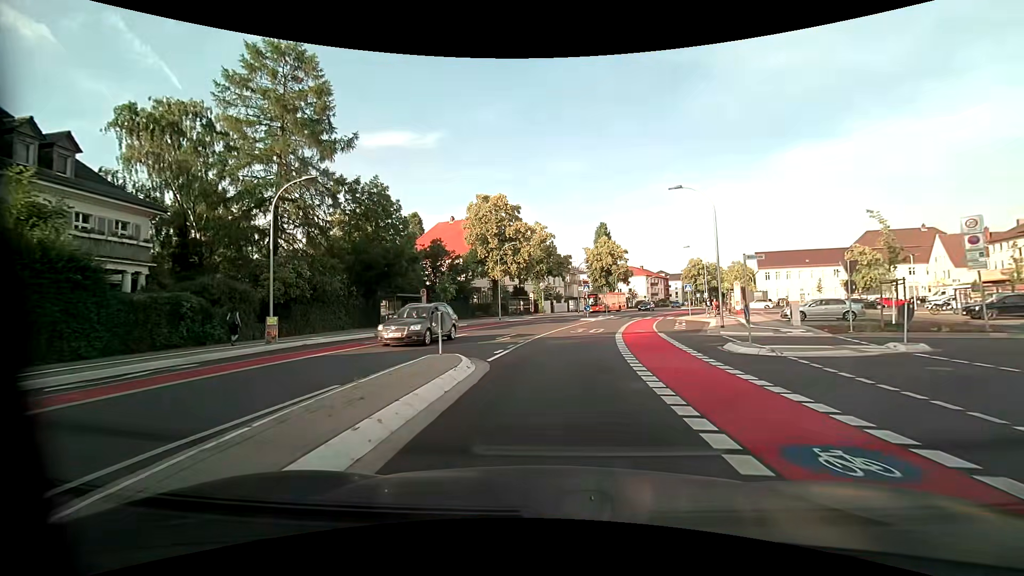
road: unclassified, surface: asphalt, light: Day
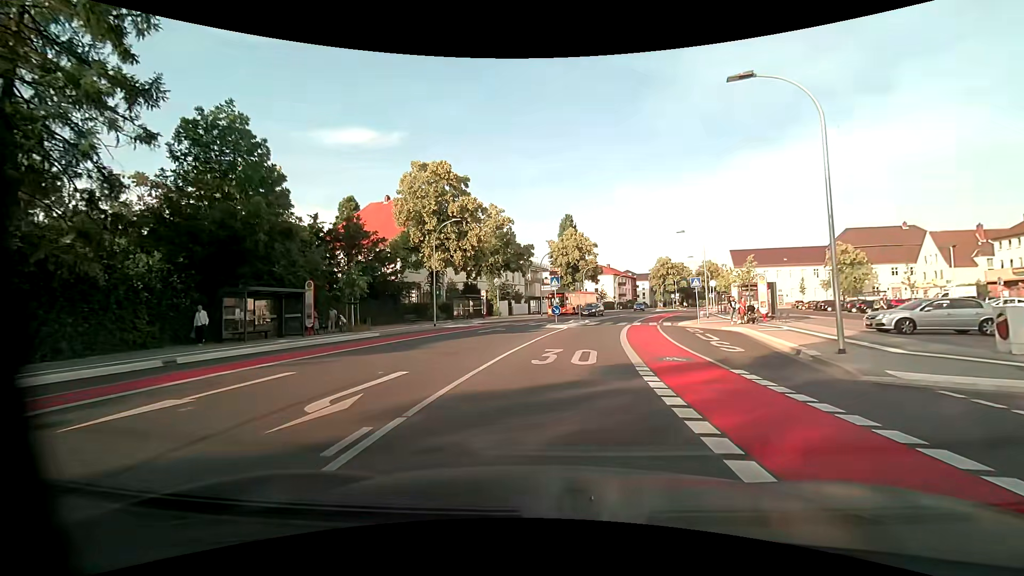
(+0.6, +13.6) m; +5°
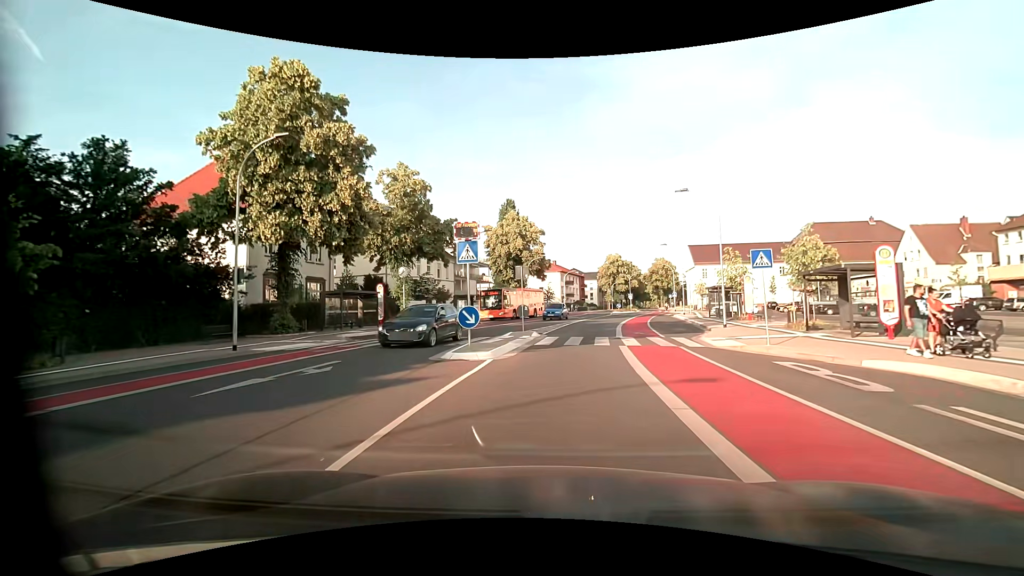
(+0.9, +17.3) m; +7°
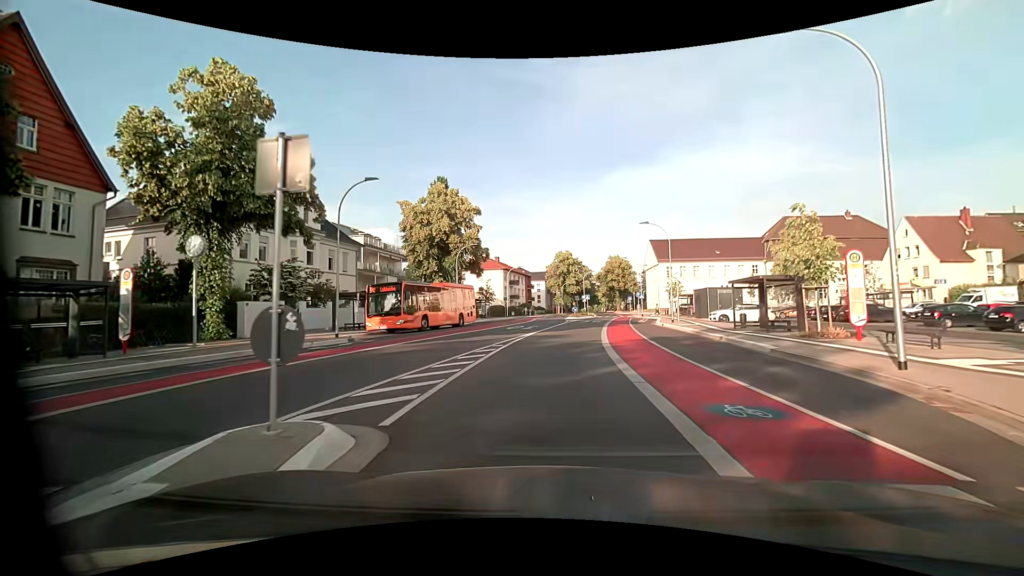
(+0.7, +17.2) m; +6°
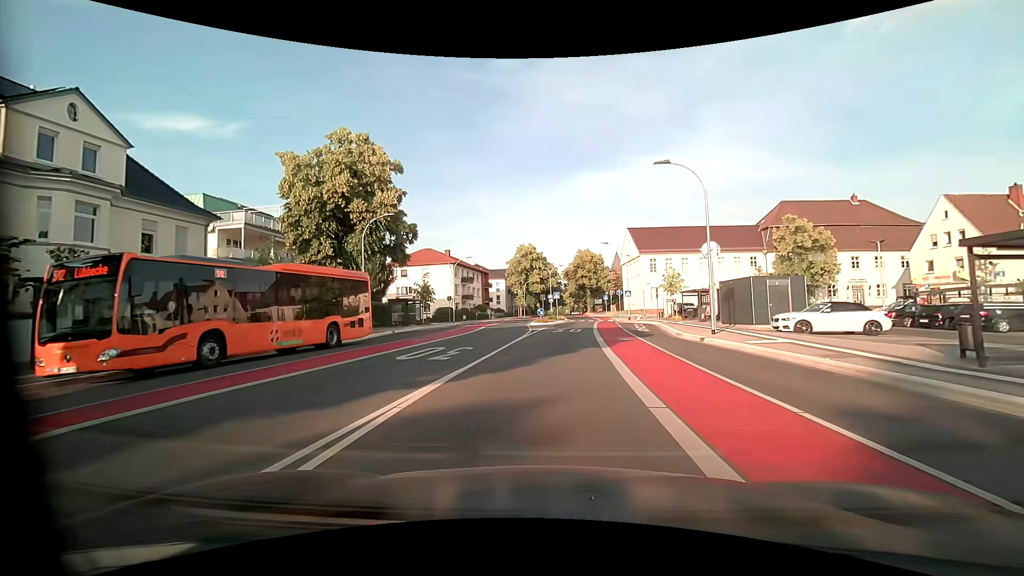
(+0.5, +16.6) m; +4°
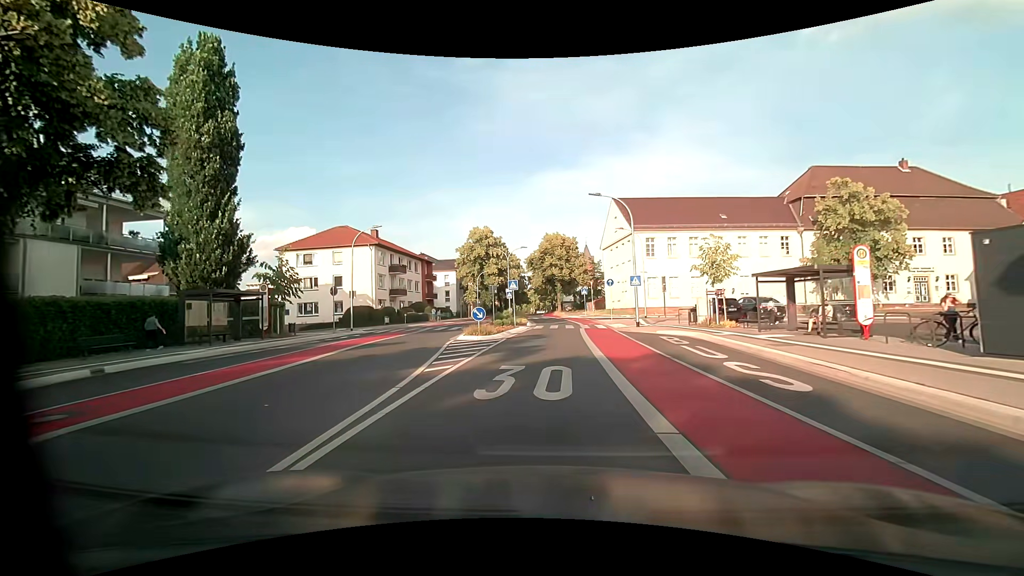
(+0.9, +21.2) m; +4°
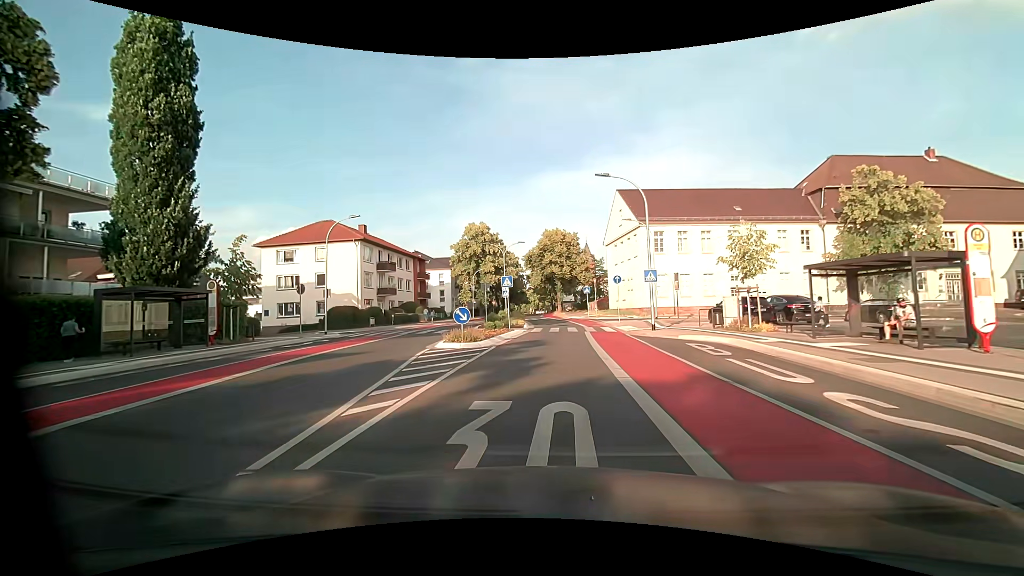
(0.0, +4.2) m; +1°
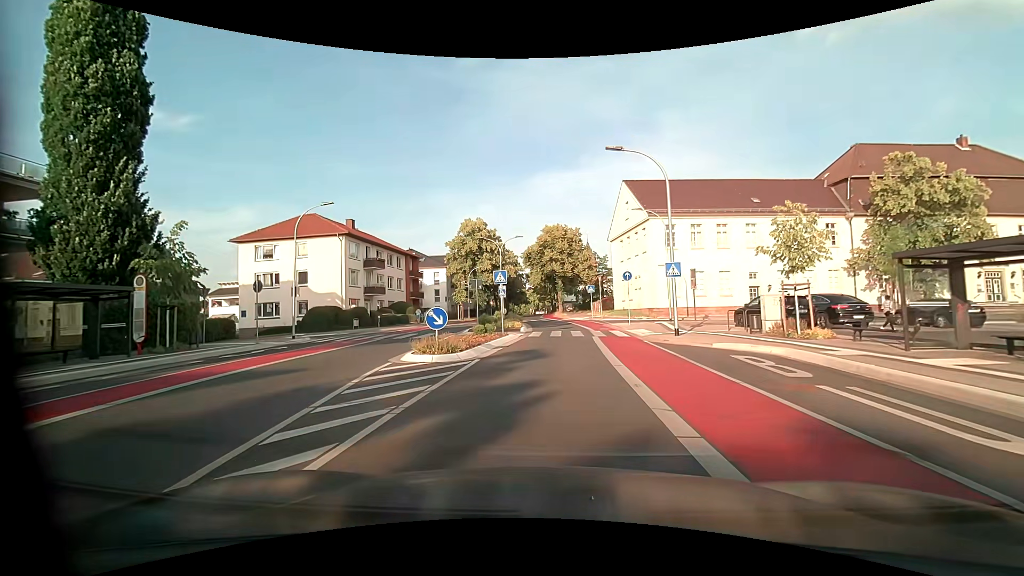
(0.0, +4.1) m; -1°
